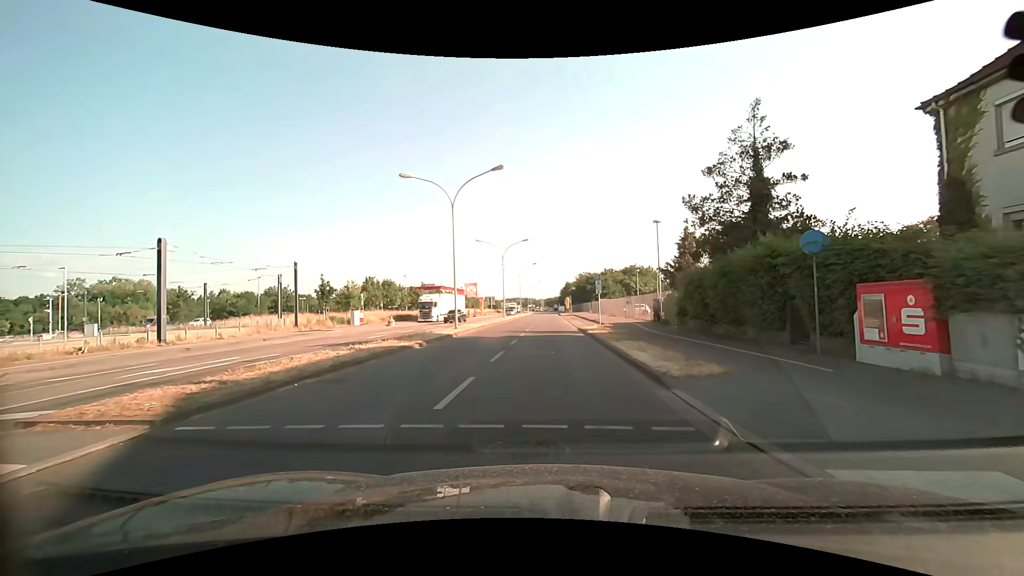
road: secondary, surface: asphalt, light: Day
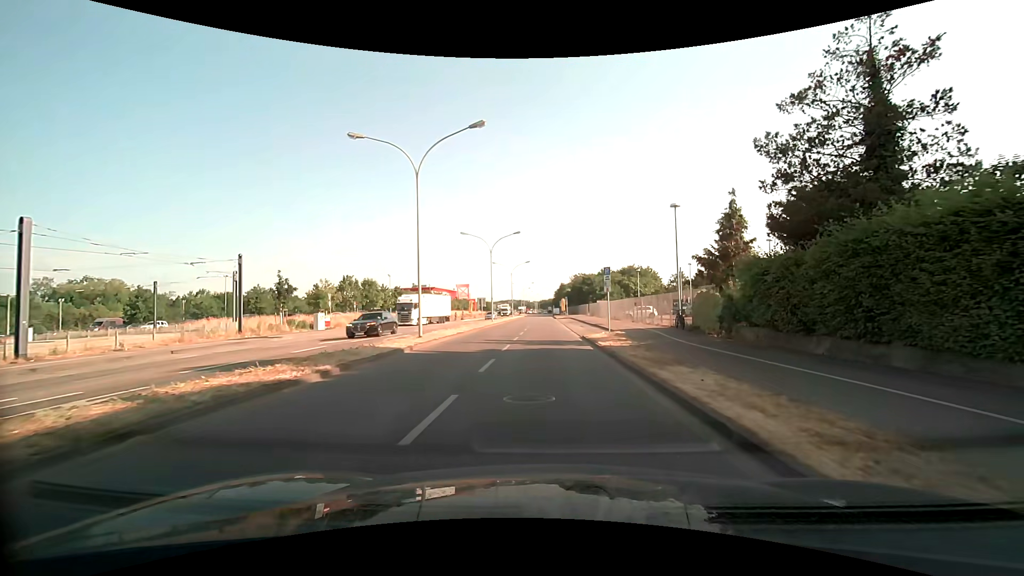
(0.0, +7.8) m; +1°
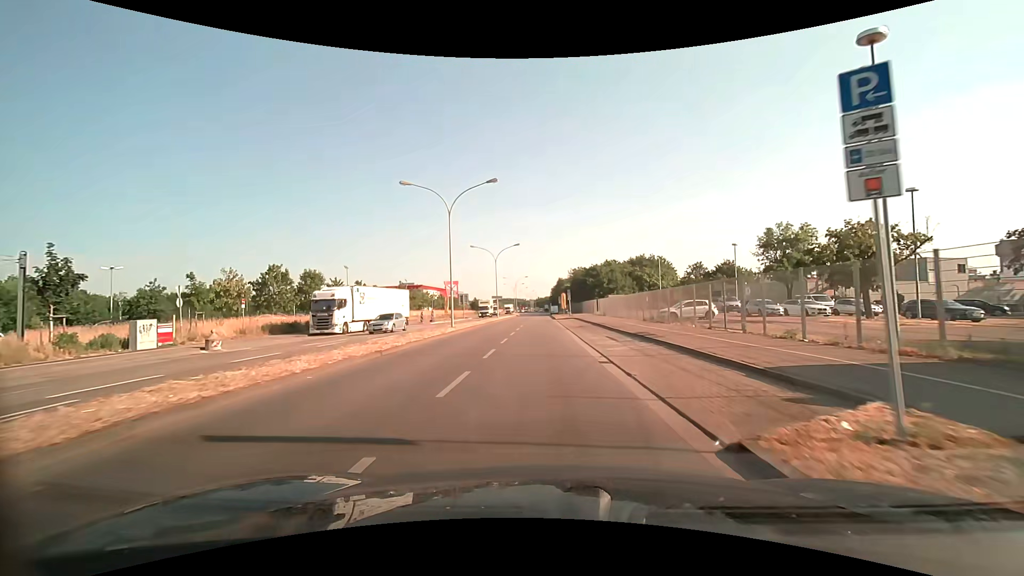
(+0.1, +22.0) m; 0°
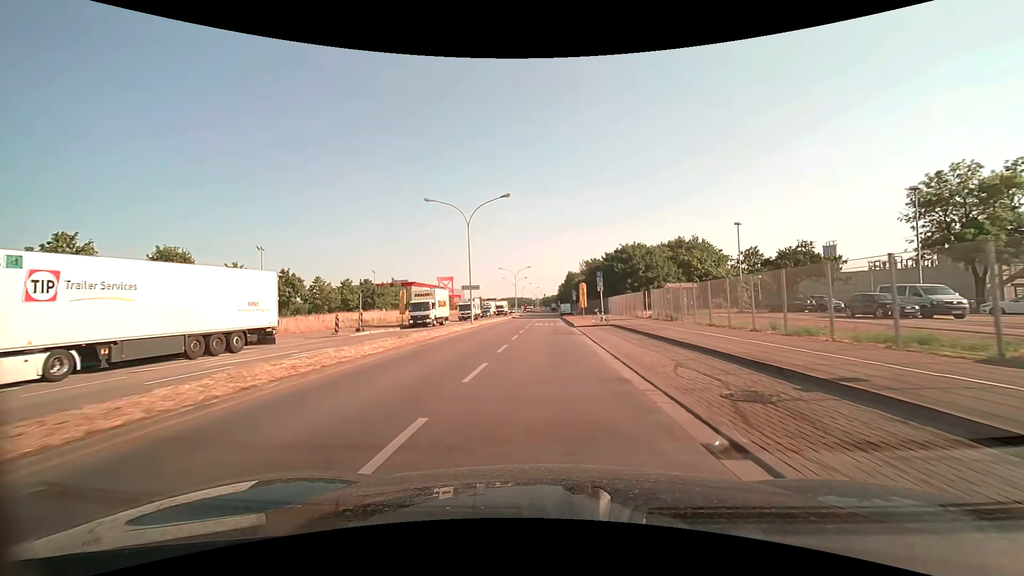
(-0.2, +29.0) m; -1°
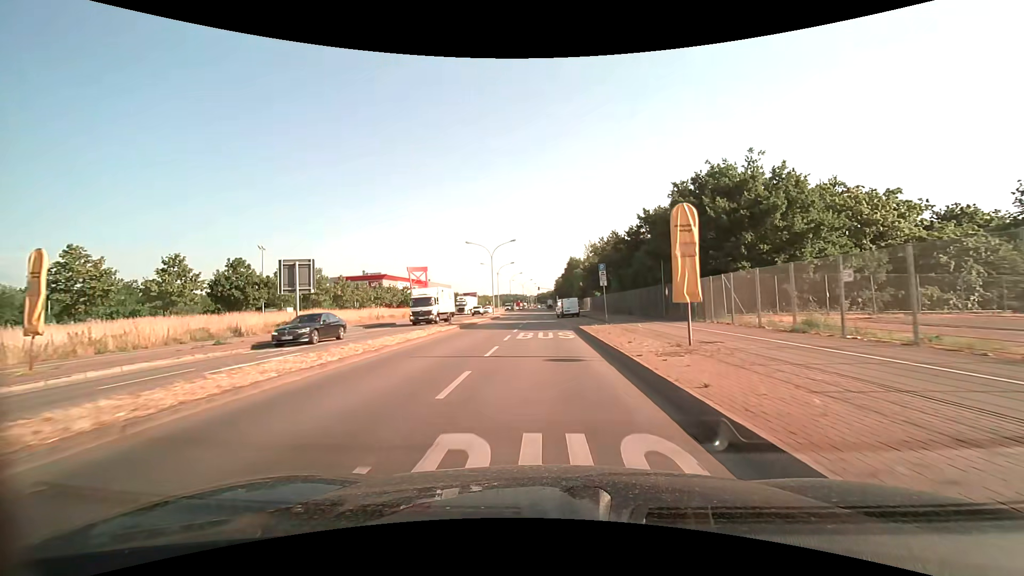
(+0.2, +38.0) m; 0°
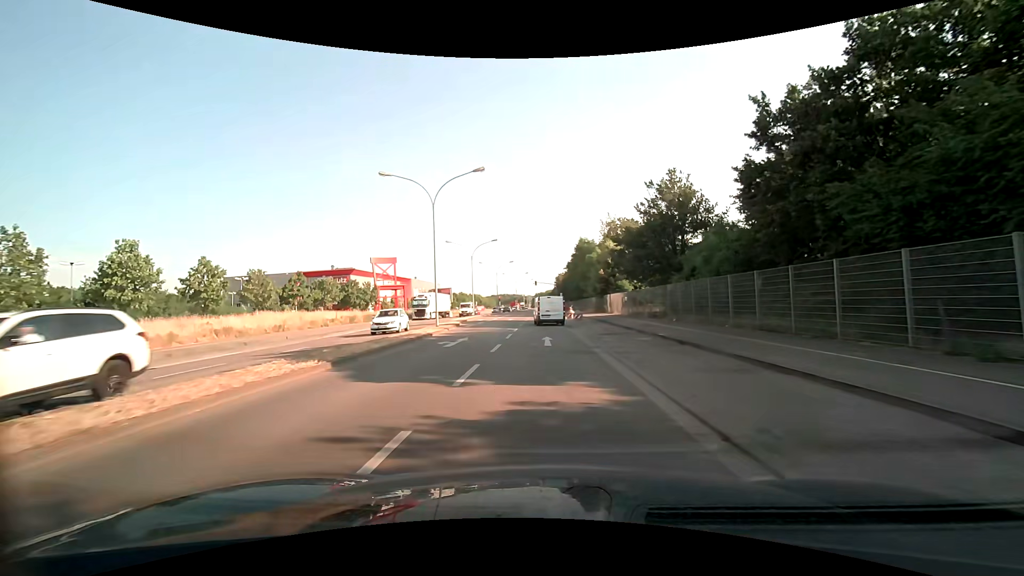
(0.0, +34.5) m; 0°
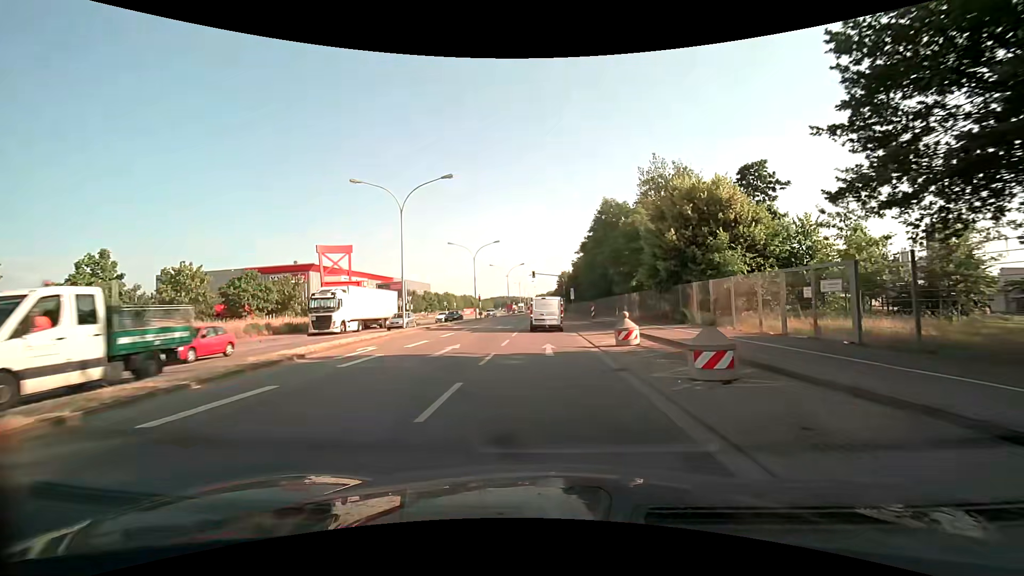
(-0.1, +32.5) m; 0°
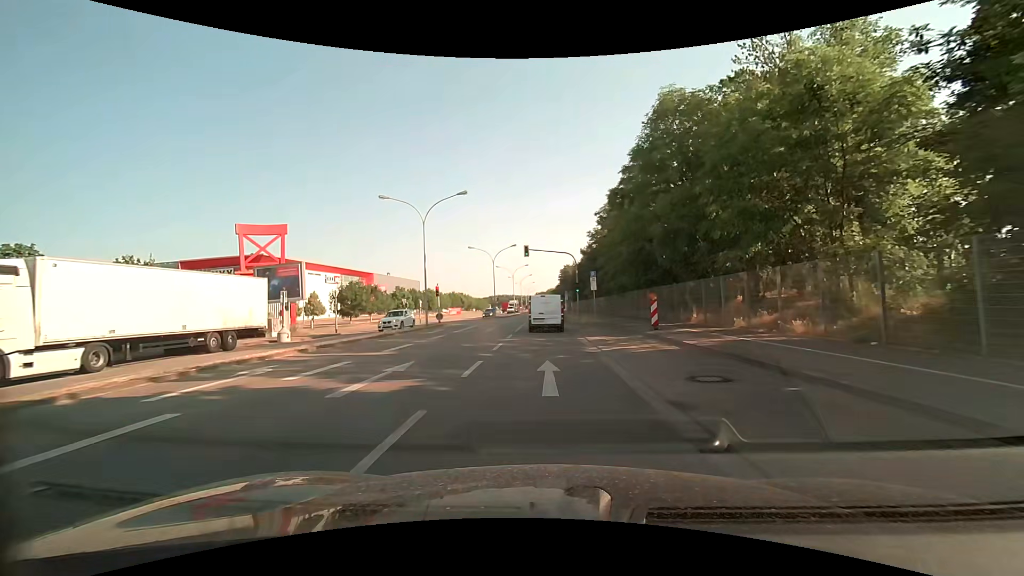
(+0.1, +26.7) m; 0°
(0, +10) (0, +20) (0, +30) (0, +40) (0, +50) (0, +60) (0, +70) (0, +80) (0, +90) (0, +100) m
